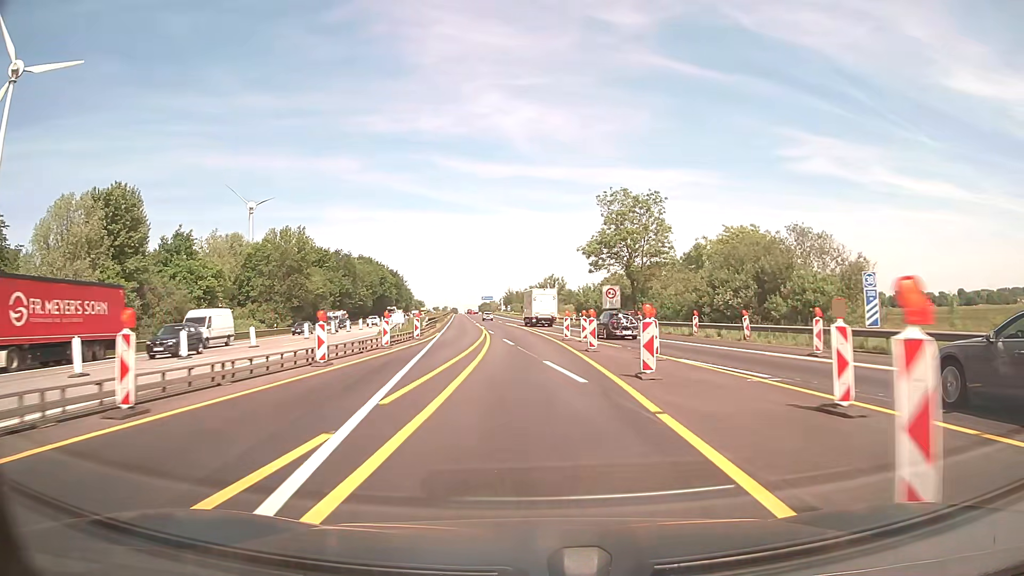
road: motorway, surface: asphalt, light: Day
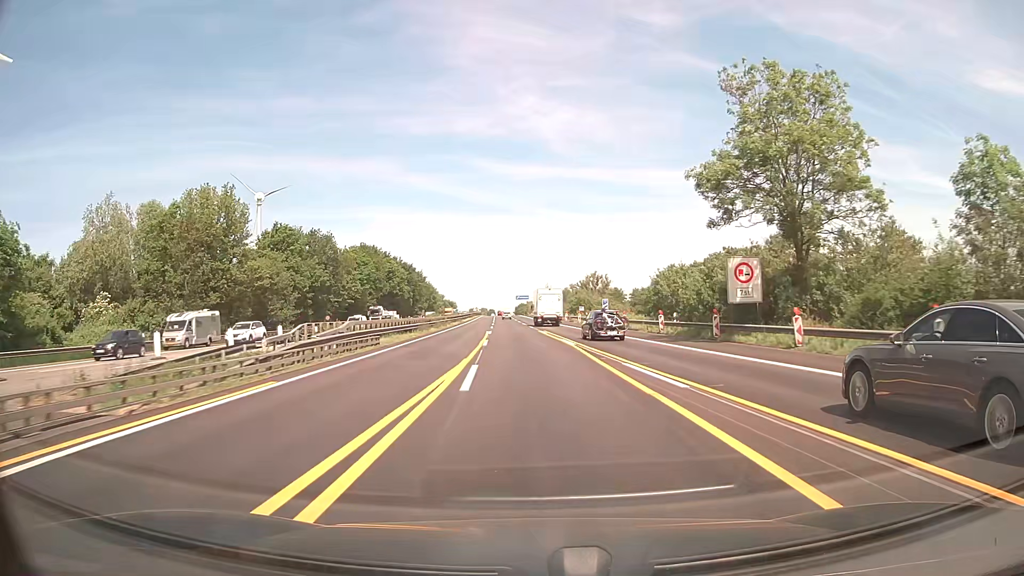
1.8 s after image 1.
(-0.8, +37.5) m; -3°
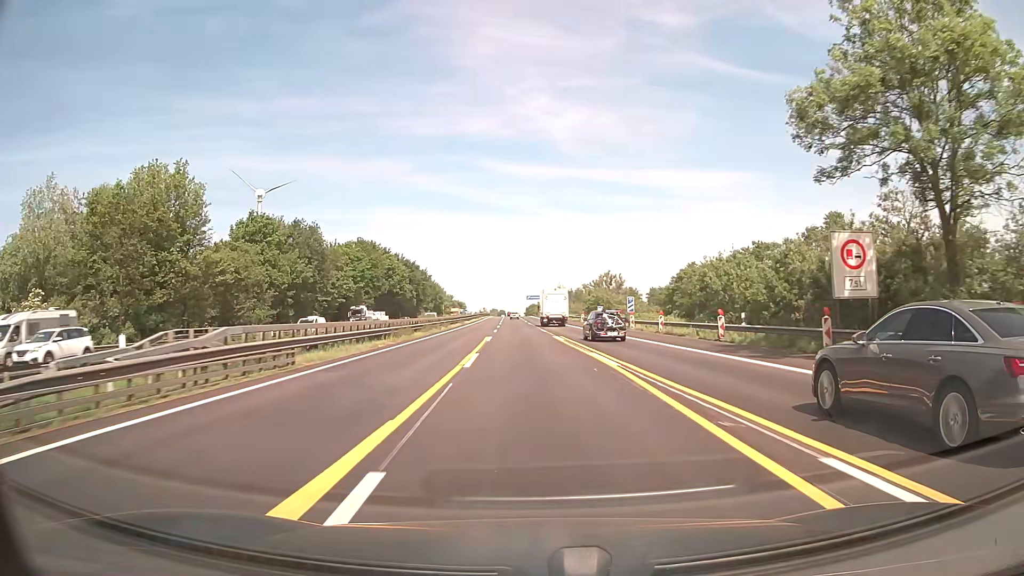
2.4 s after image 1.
(-0.1, +12.5) m; -1°
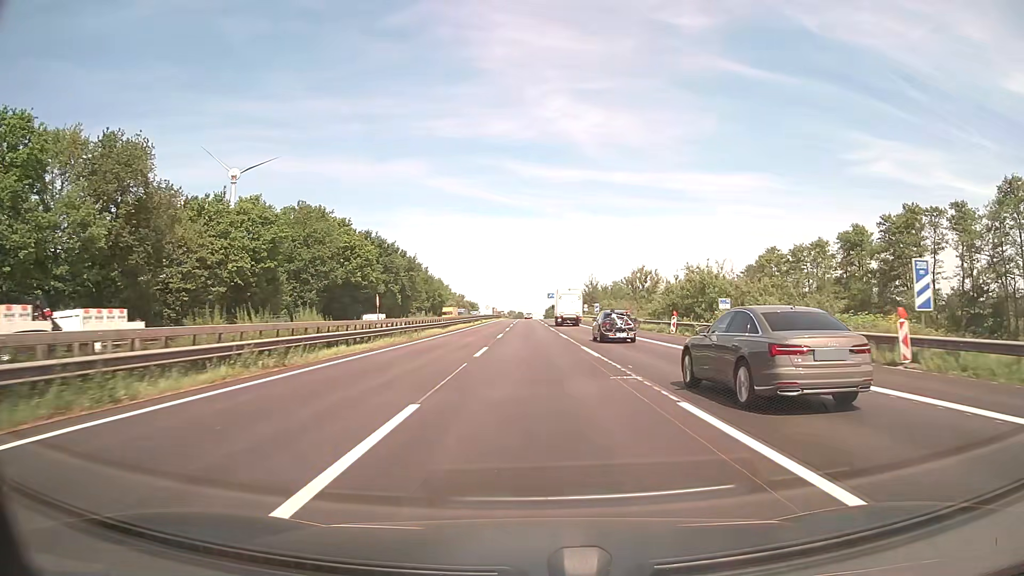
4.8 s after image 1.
(-1.3, +49.9) m; -2°
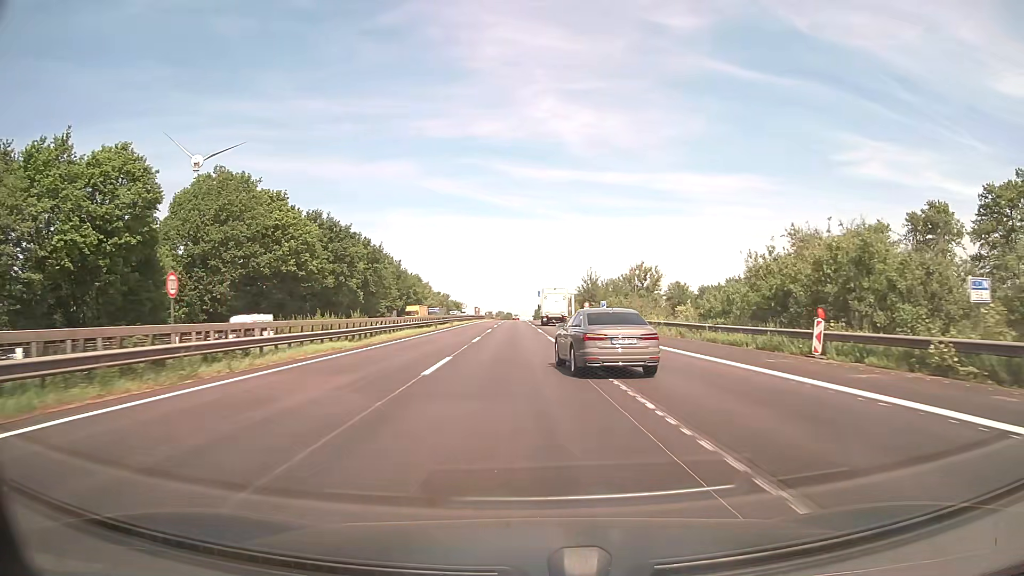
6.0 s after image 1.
(+0.2, +25.0) m; +1°
(0, +10) (0, +20) (+1, +30) (+1, +40) (+1, +50) (+2, +60) (+2, +70) (+2, +80) (+2, +90) (+2, +100) m
